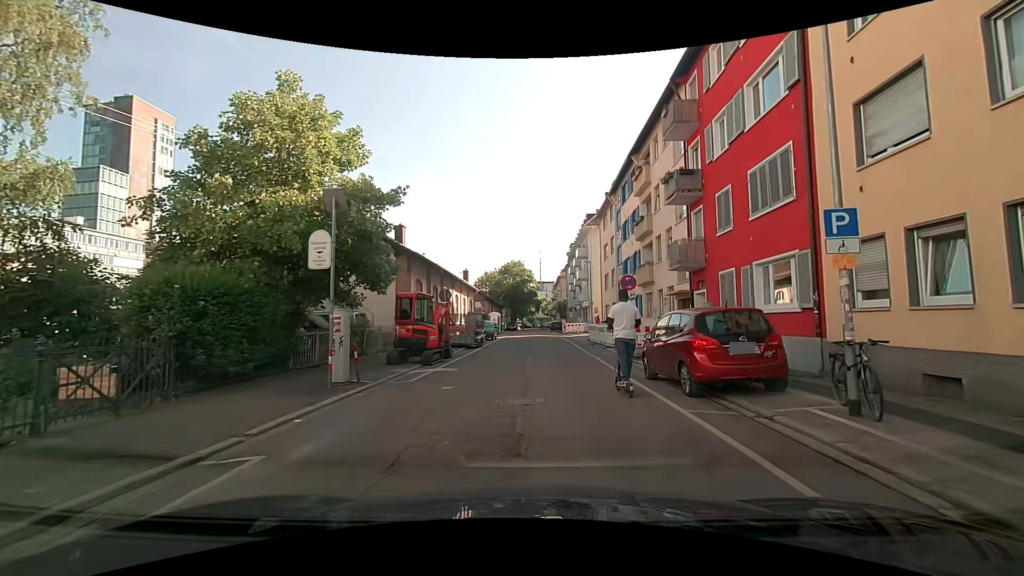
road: residential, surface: asphalt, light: Day
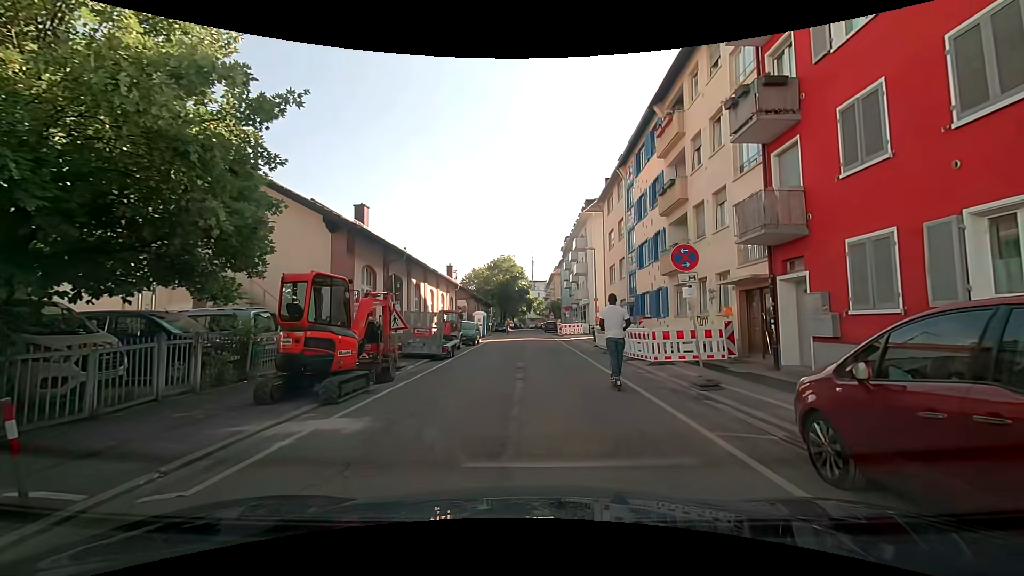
(0.0, +7.4) m; +1°
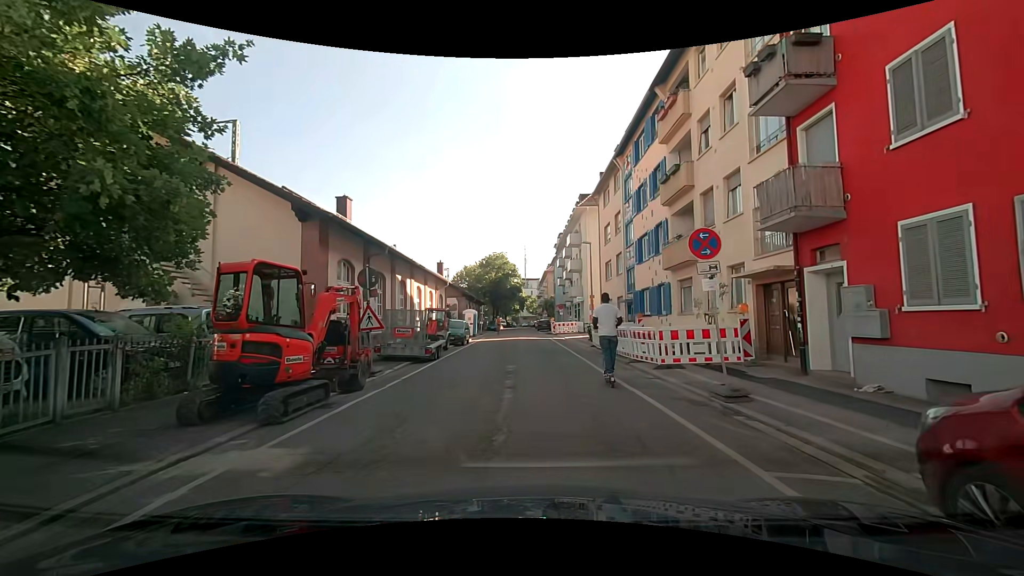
(0.0, +1.7) m; +1°
